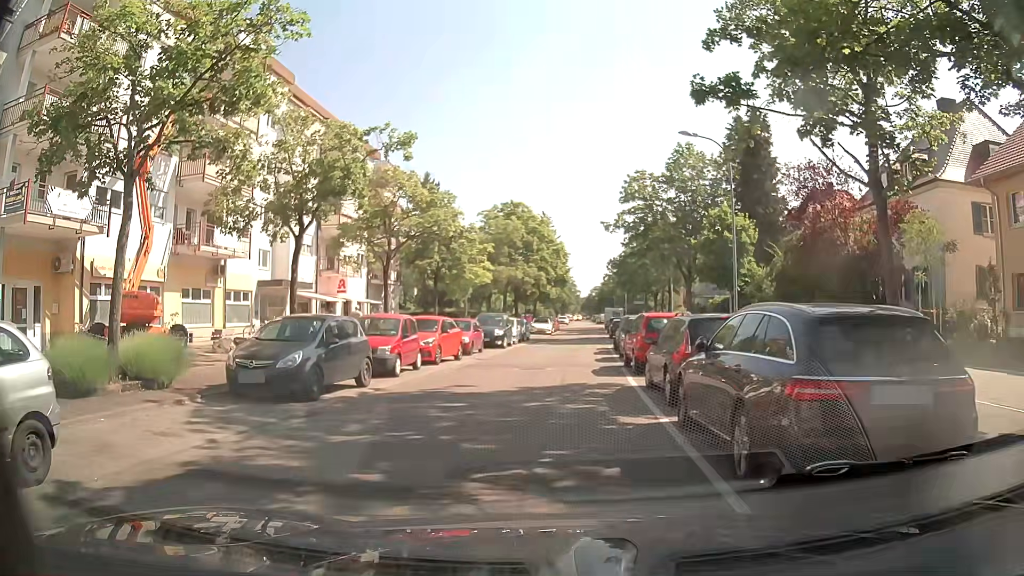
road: residential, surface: asphalt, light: Day
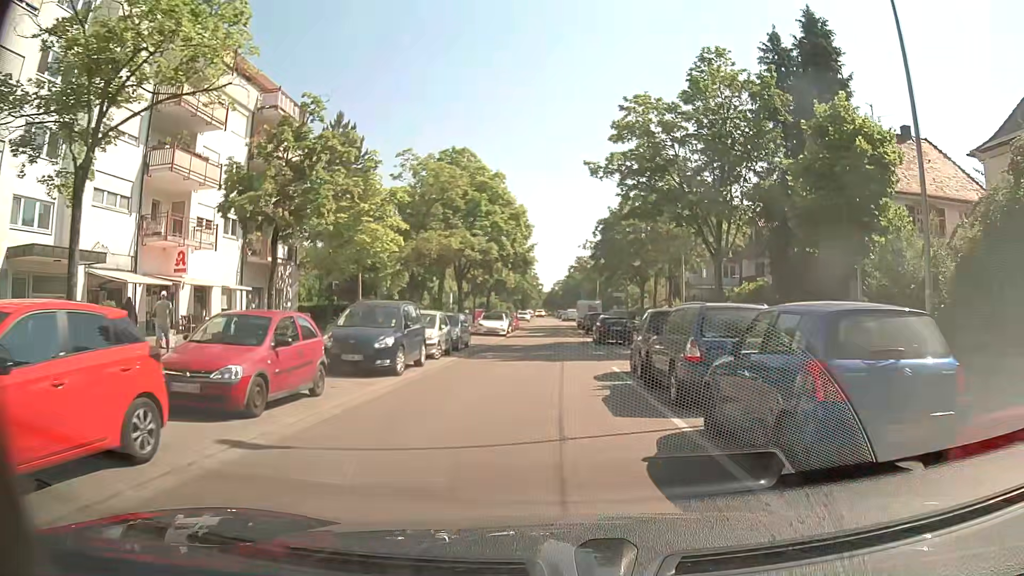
(+0.1, +18.1) m; +3°
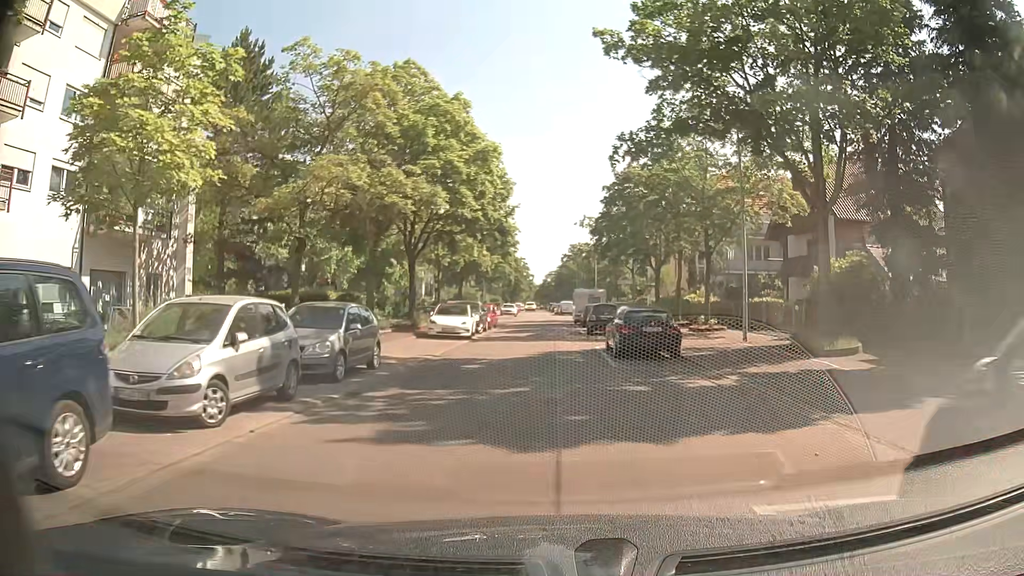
(+0.3, +13.9) m; +1°
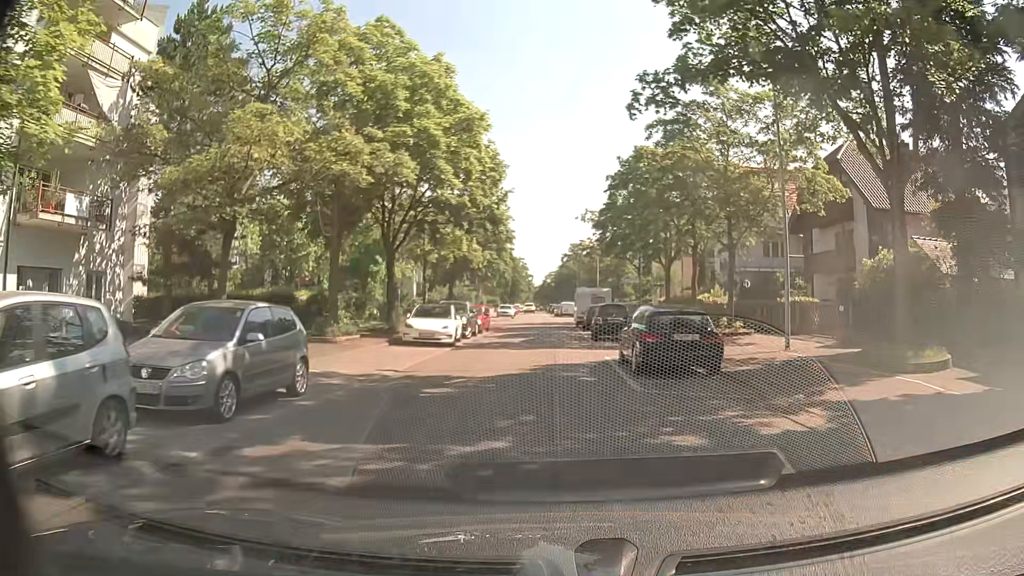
(0.0, +4.6) m; 0°
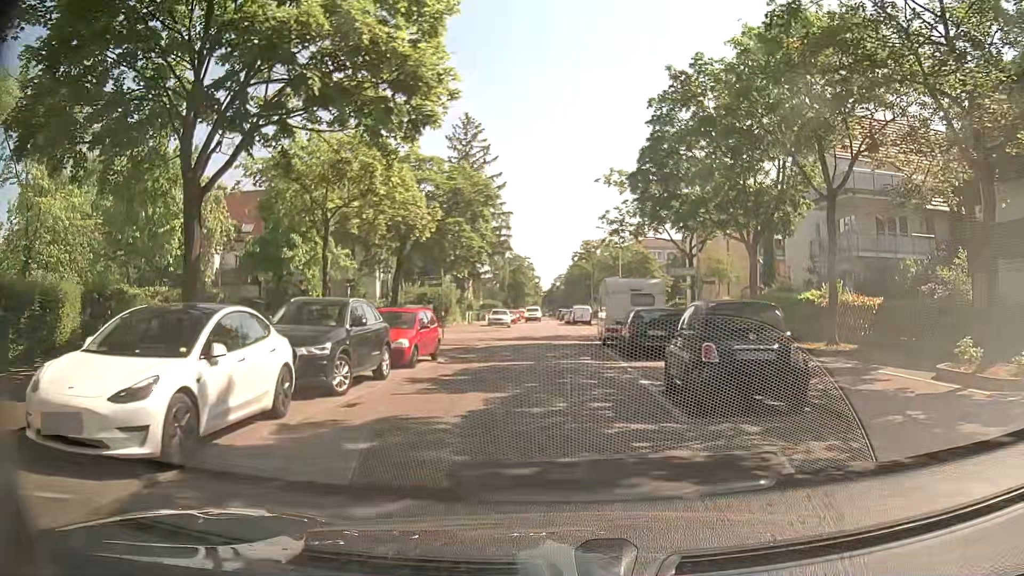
(+0.1, +18.0) m; 0°
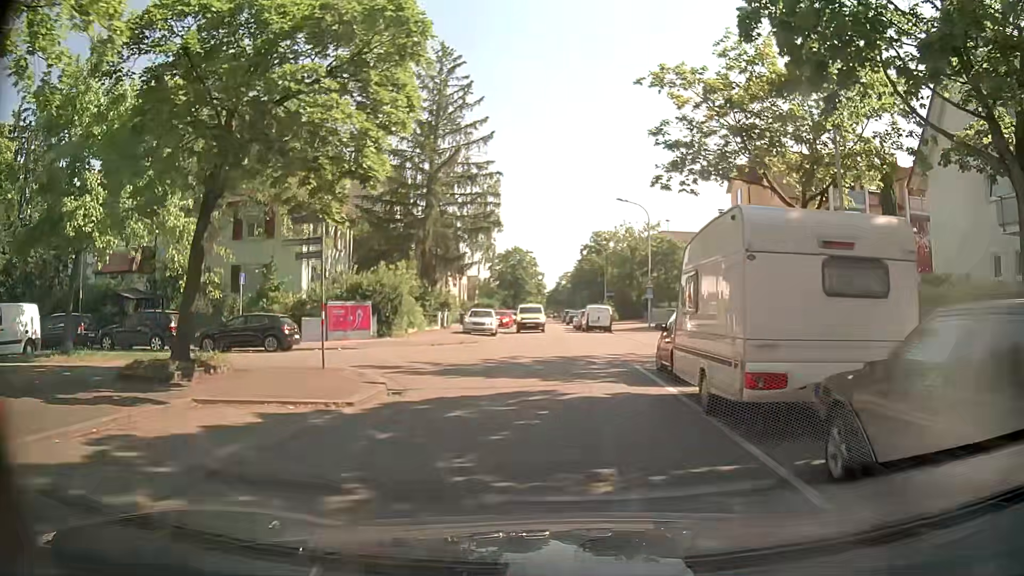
(-0.1, +16.8) m; +1°
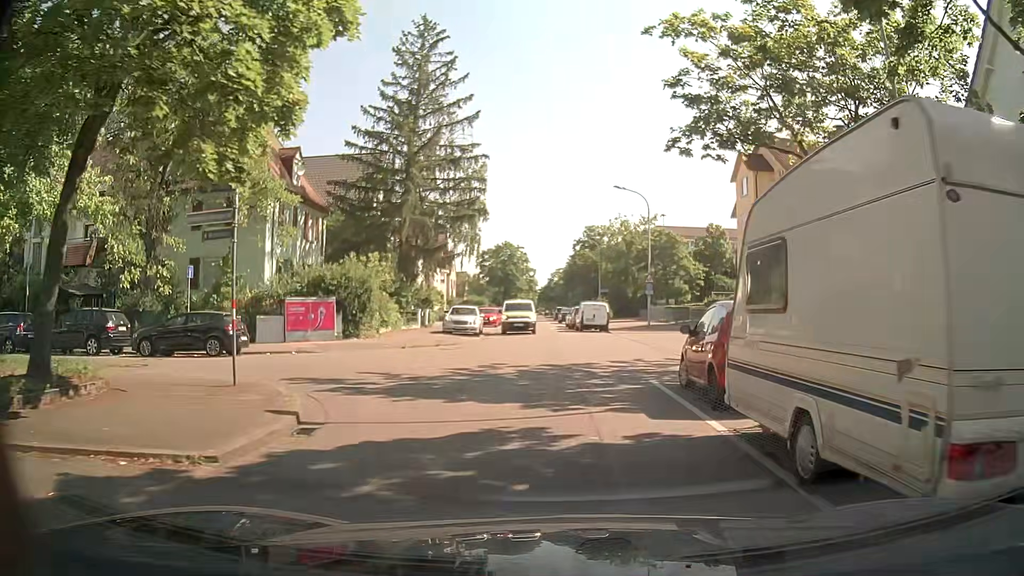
(-0.1, +3.9) m; 0°
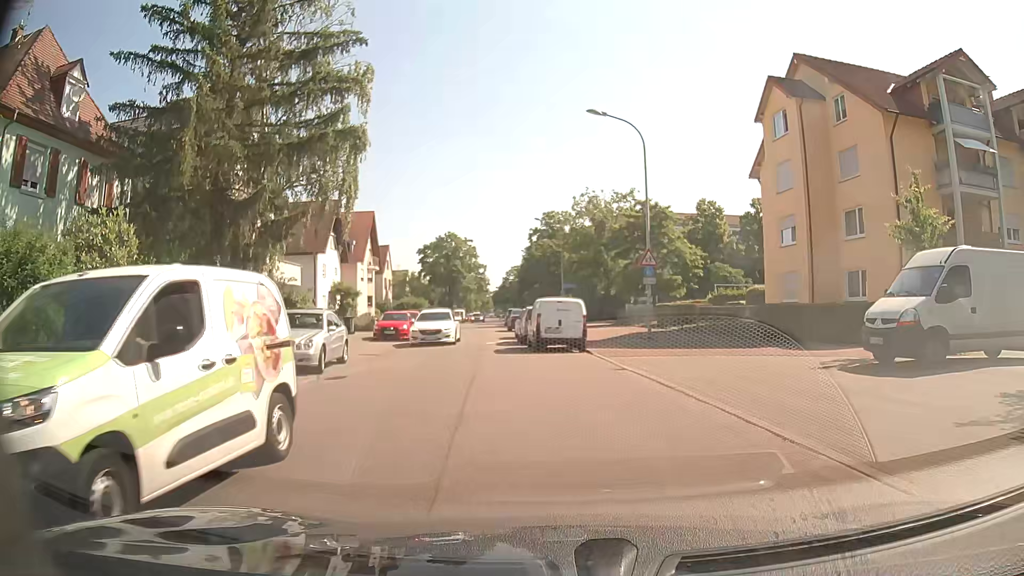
(+0.6, +17.1) m; +4°
(0, +10) (-2, +20) (-4, +30) (-5, +40) (-6, +50) (-7, +59) (-8, +69) (-8, +79) (-9, +89) (-9, +99) m
